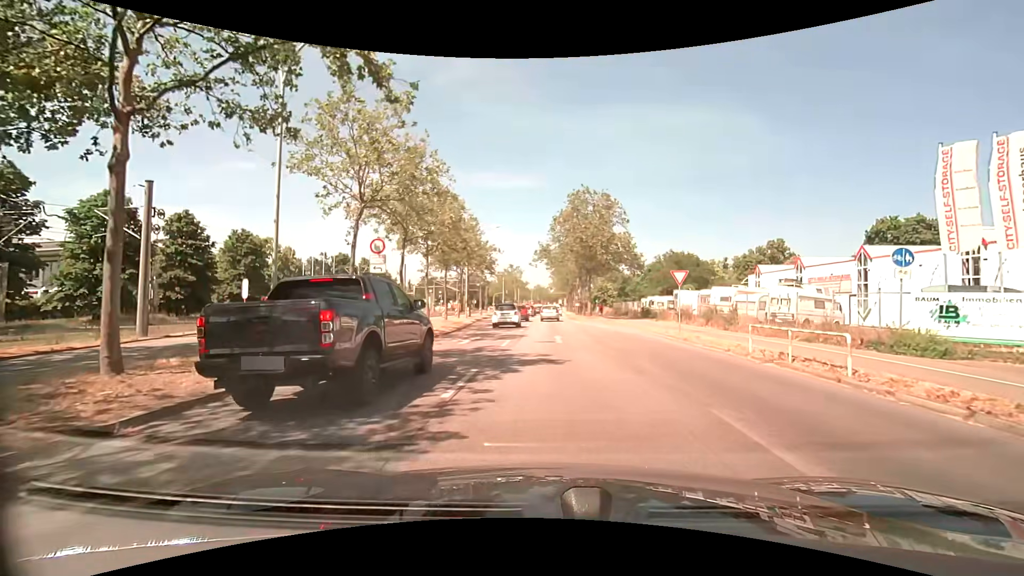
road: primary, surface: asphalt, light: Day
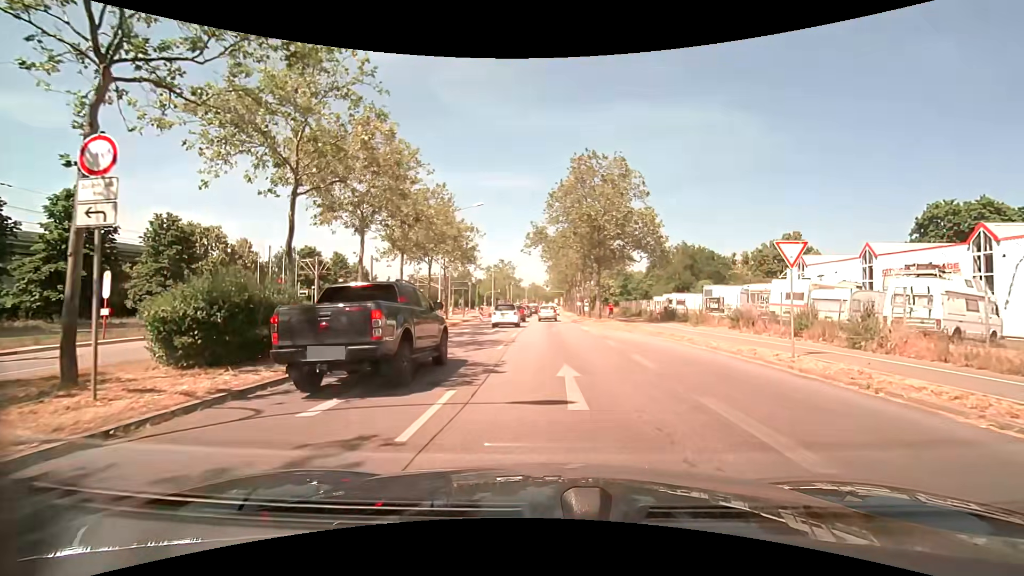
(0.0, +11.3) m; +1°
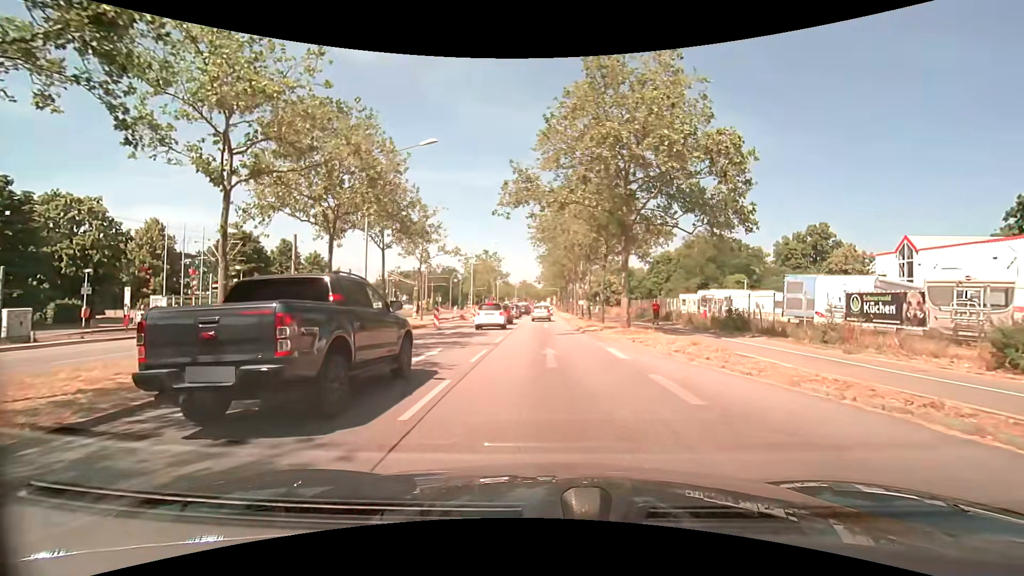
(-0.1, +15.5) m; 0°
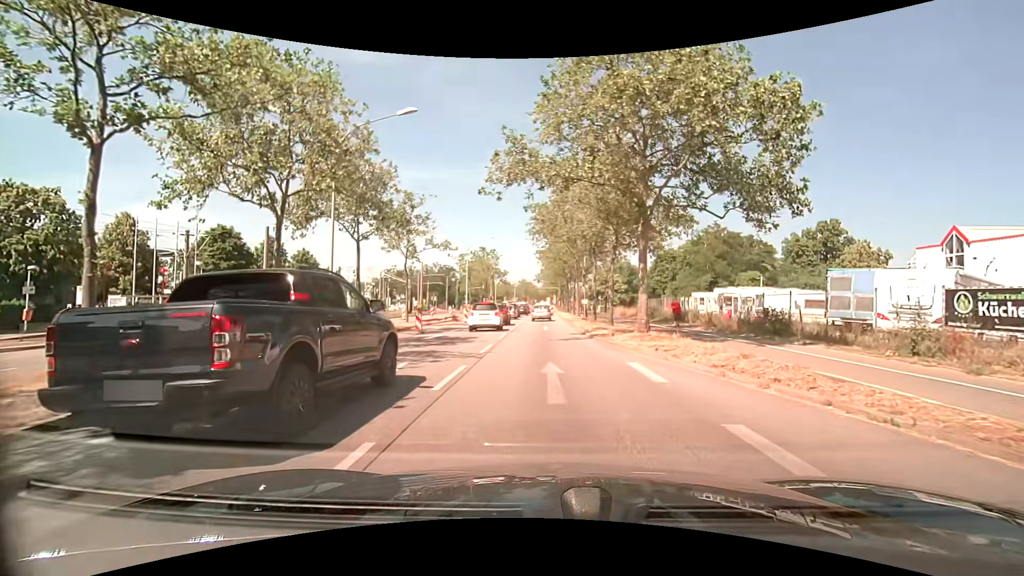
(0.0, +4.0) m; 0°
